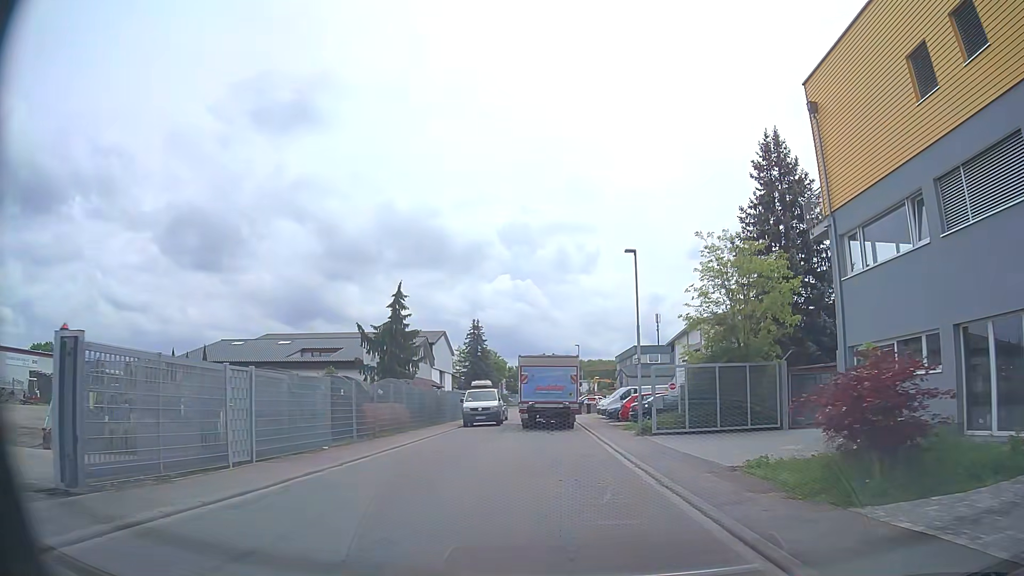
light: Day
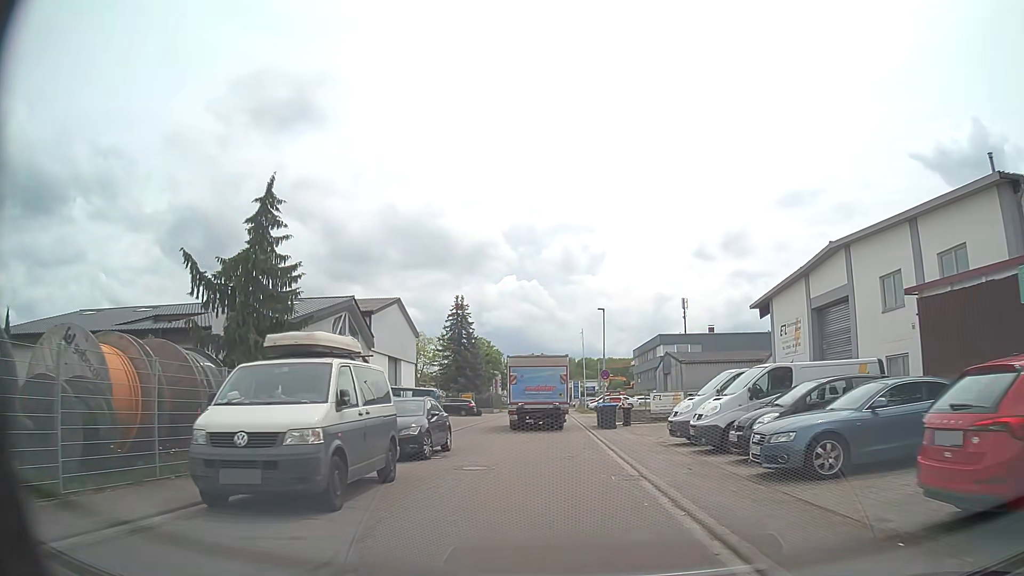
(0.0, +26.5) m; 0°
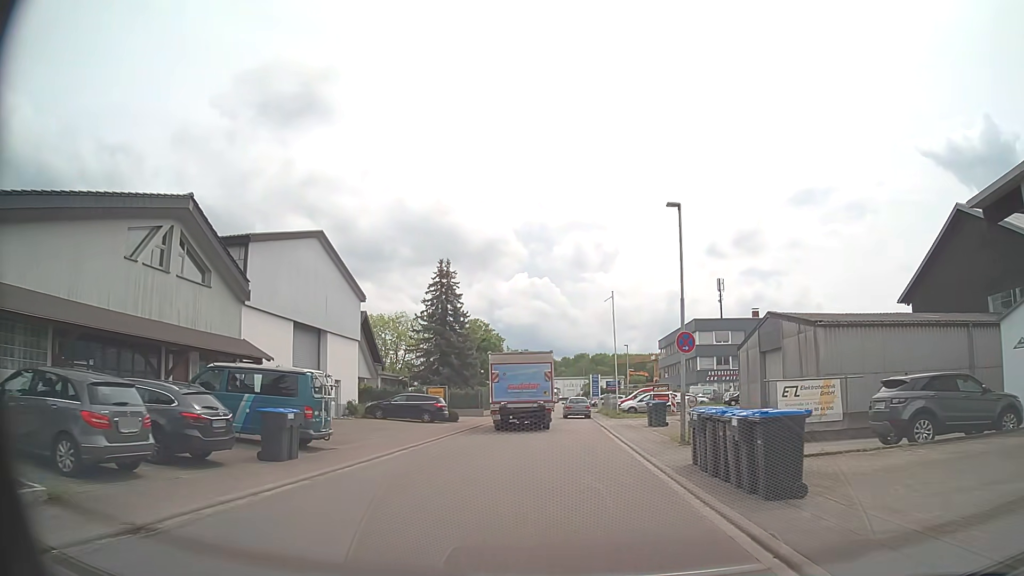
(-0.2, +20.8) m; -1°
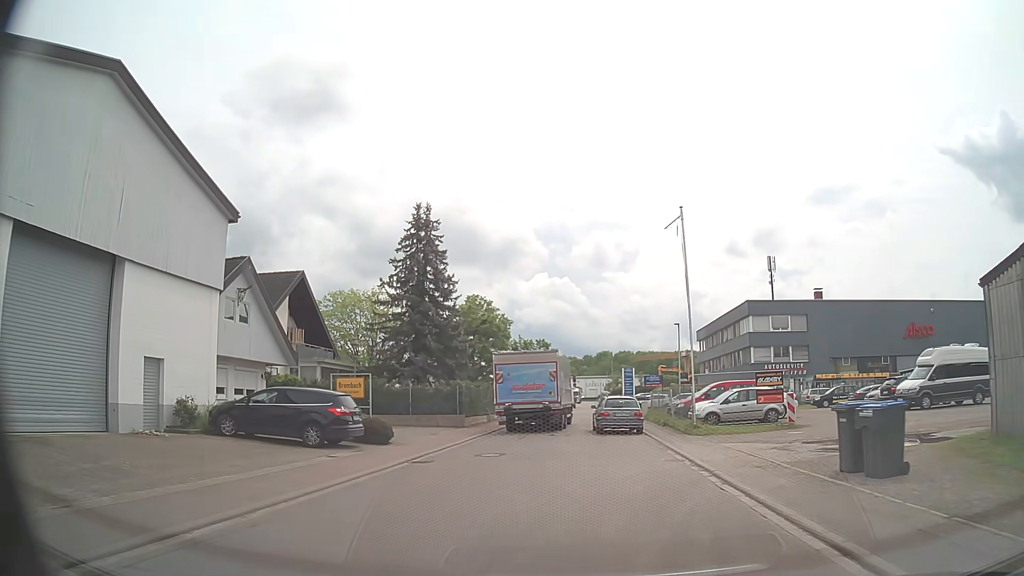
(-0.1, +18.9) m; -2°
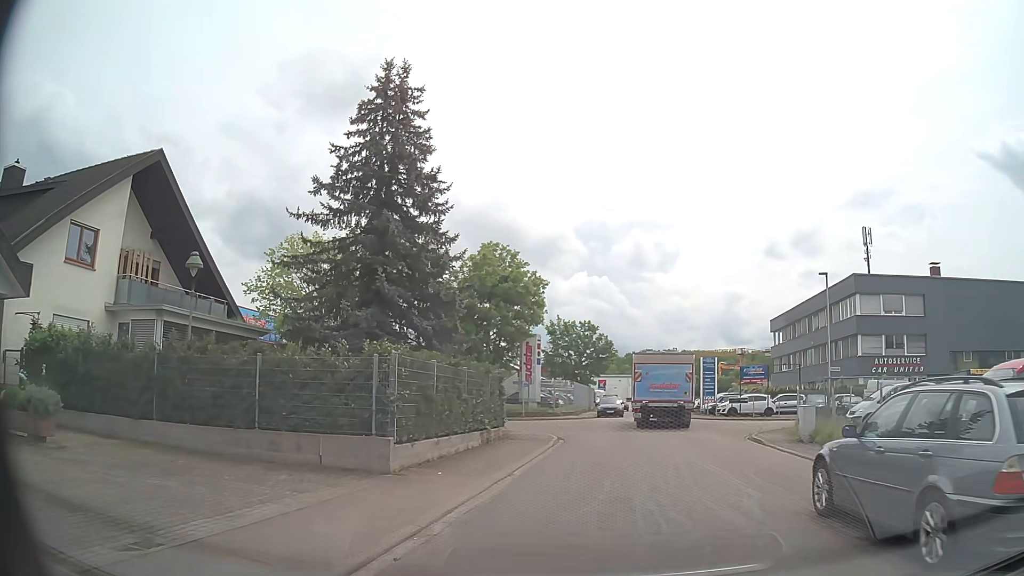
(-0.9, +20.3) m; -3°
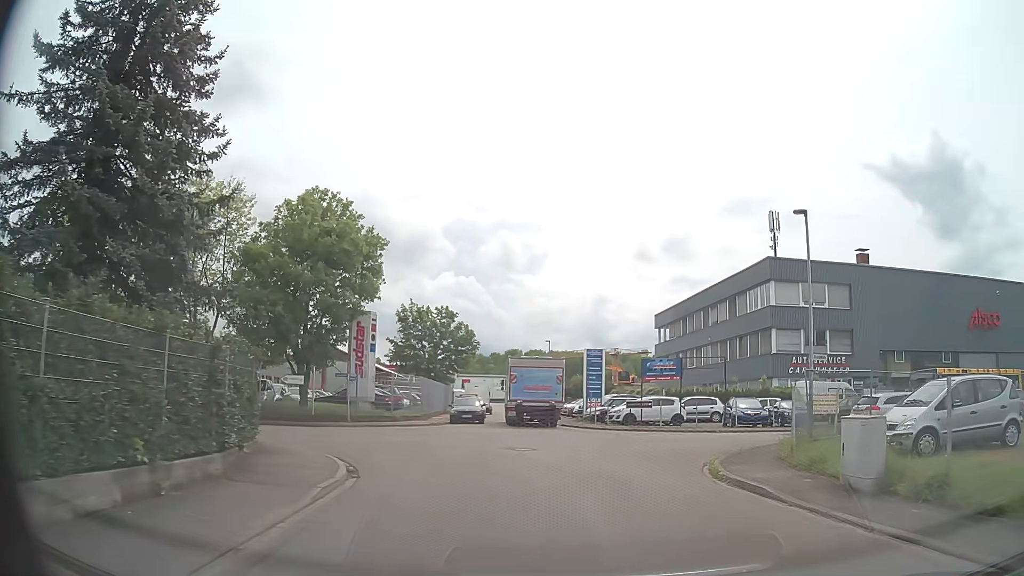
(+1.0, +10.7) m; +11°
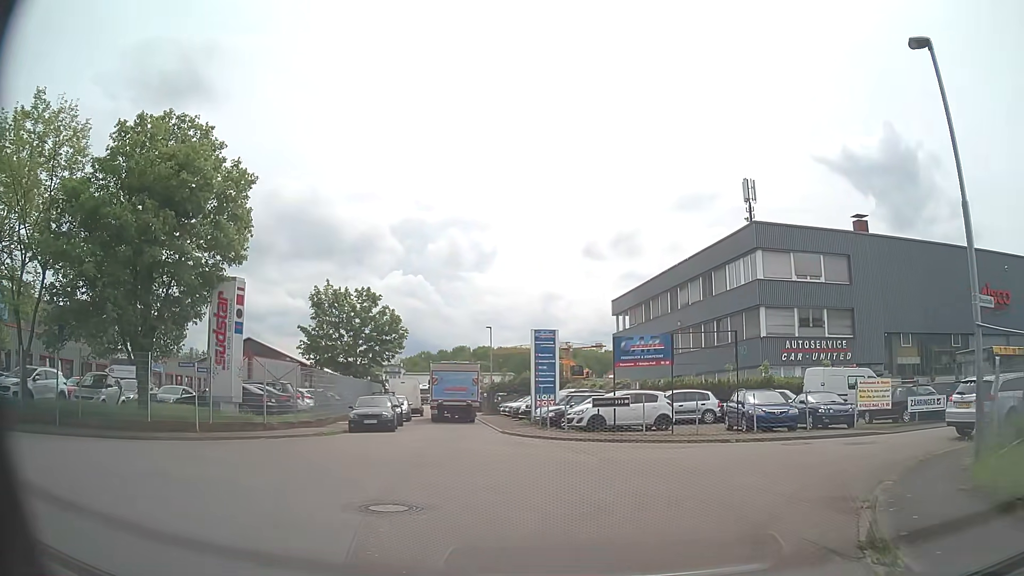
(+0.5, +9.5) m; +4°
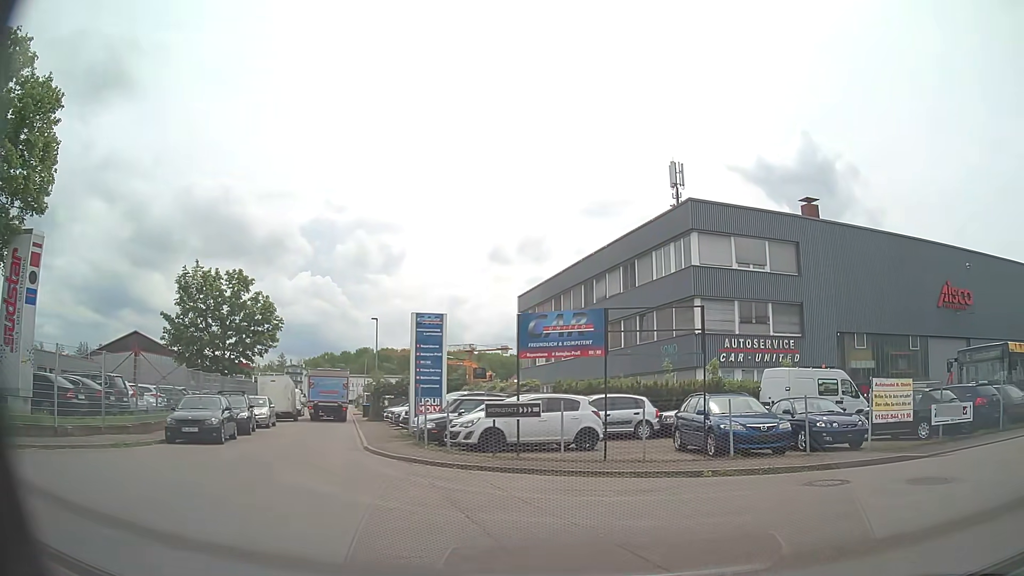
(+0.5, +6.9) m; +9°
(+4, +9) (+12, +14) (+22, +17) (+31, +21) (+40, +24) (+50, +27) (+59, +31) (+69, +34) (+78, +36) (+88, +38) m
